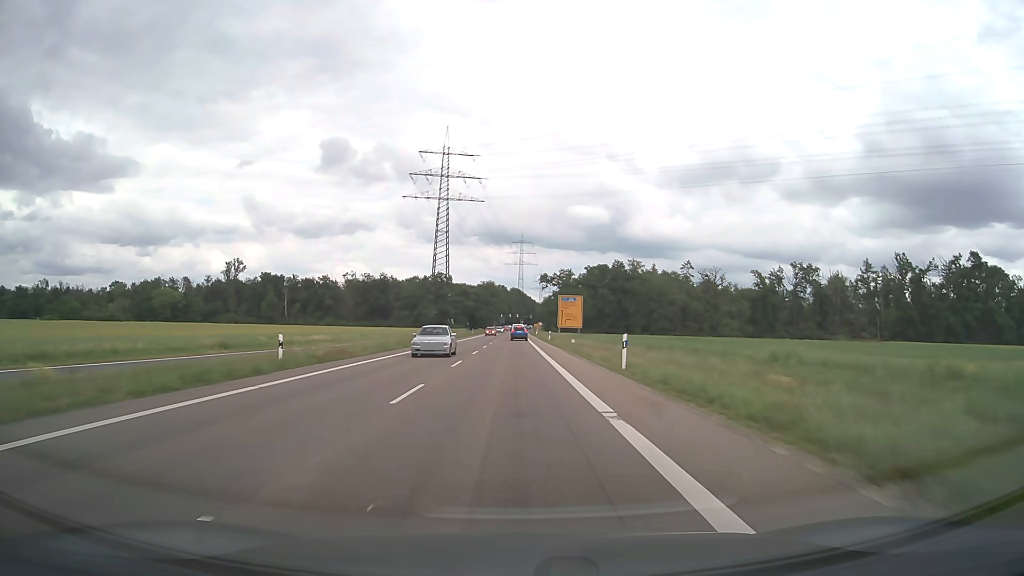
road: secondary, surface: asphalt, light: Day
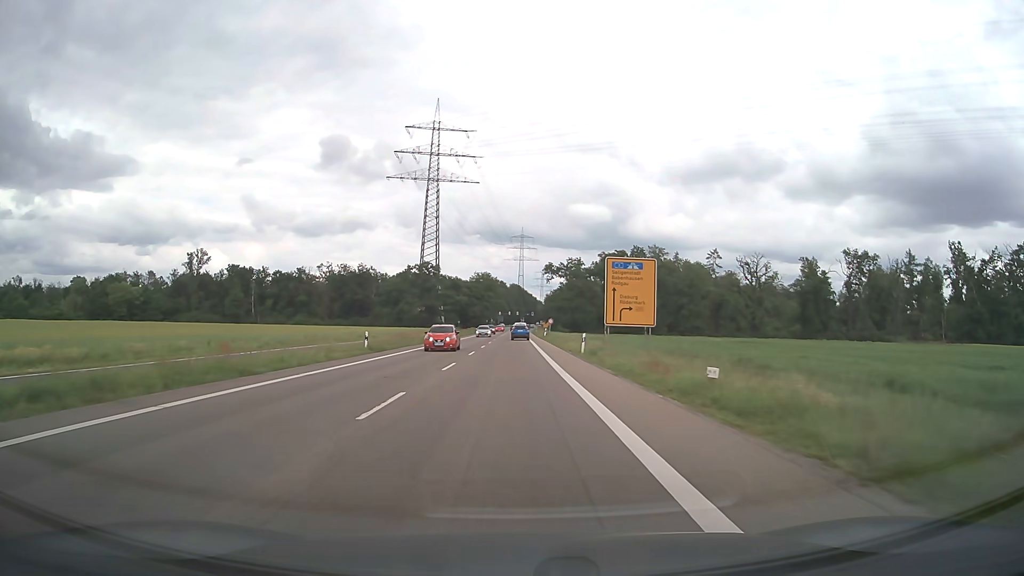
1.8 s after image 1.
(0.0, +36.3) m; 0°
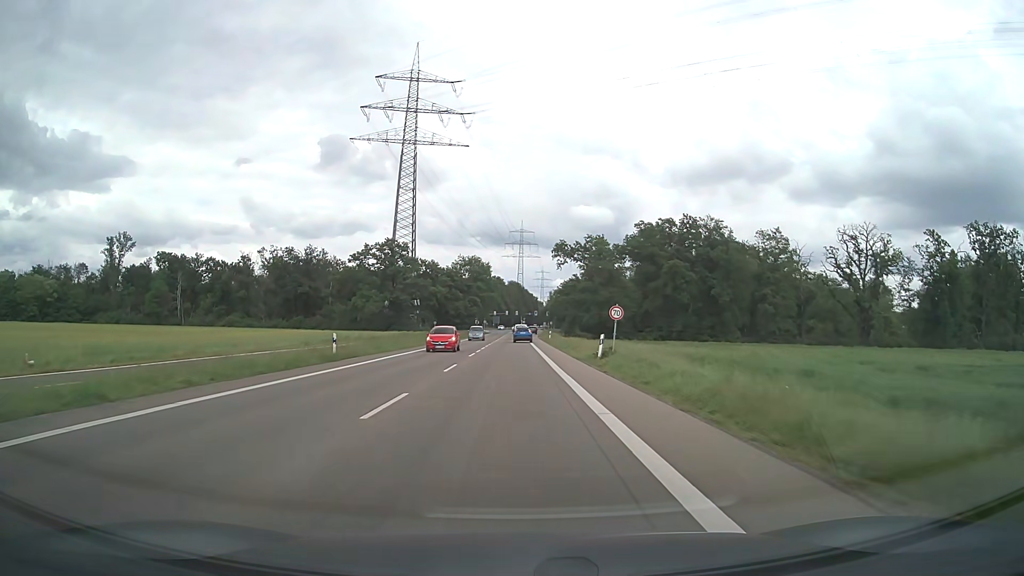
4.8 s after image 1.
(0.0, +56.6) m; 0°
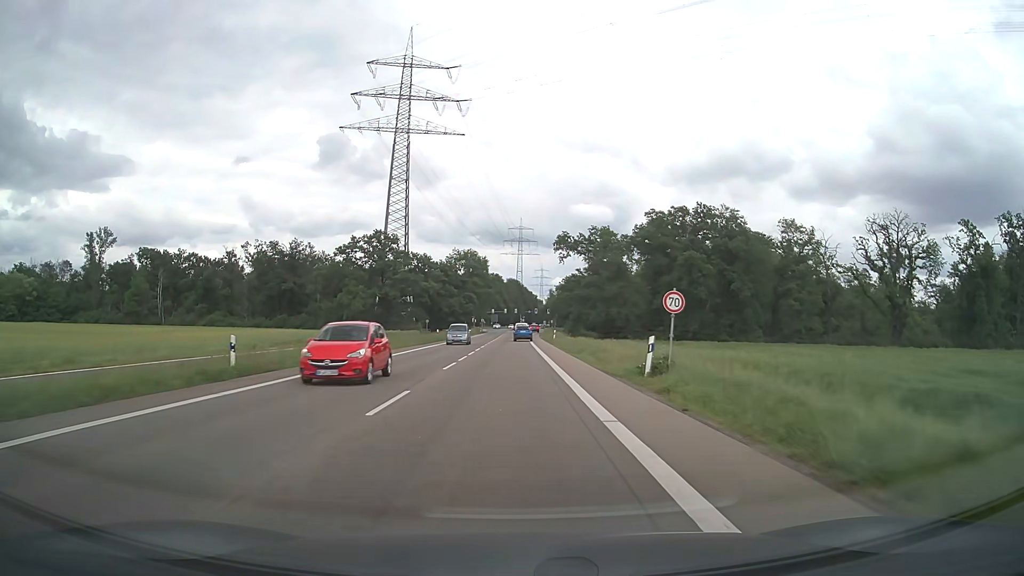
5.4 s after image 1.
(0.0, +11.0) m; 0°
(0, +10) (0, +20) (0, +30) (0, +40) (0, +50) (0, +60) (0, +70) (0, +80) (+1, +90) (+1, +100) m
